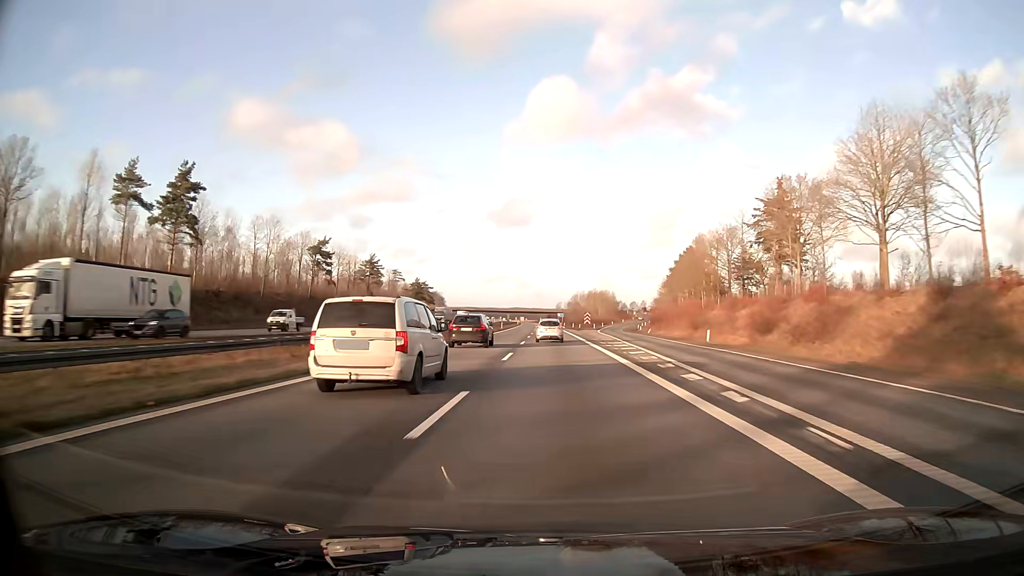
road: motorway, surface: asphalt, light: Day
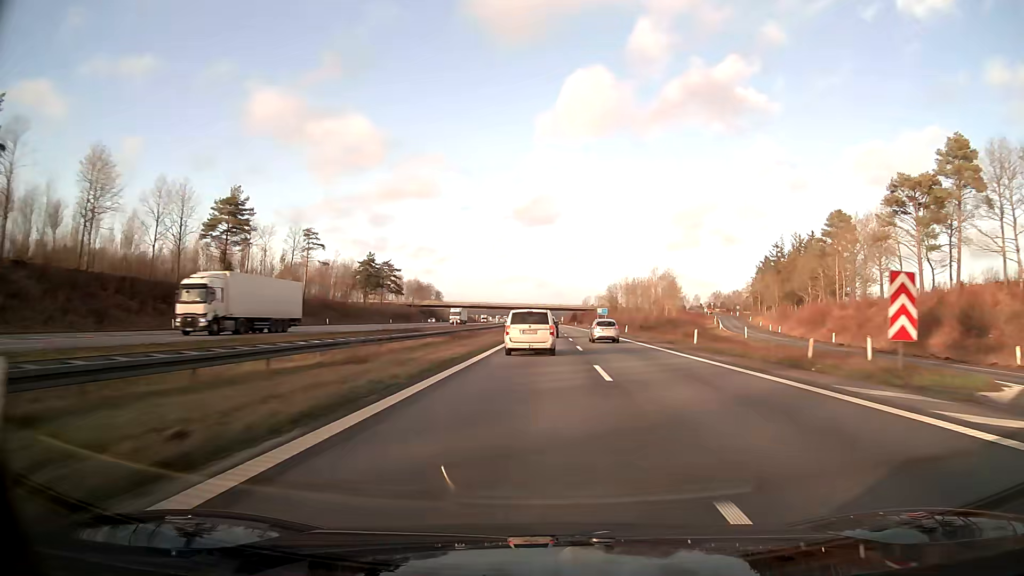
(-1.9, +99.2) m; -2°
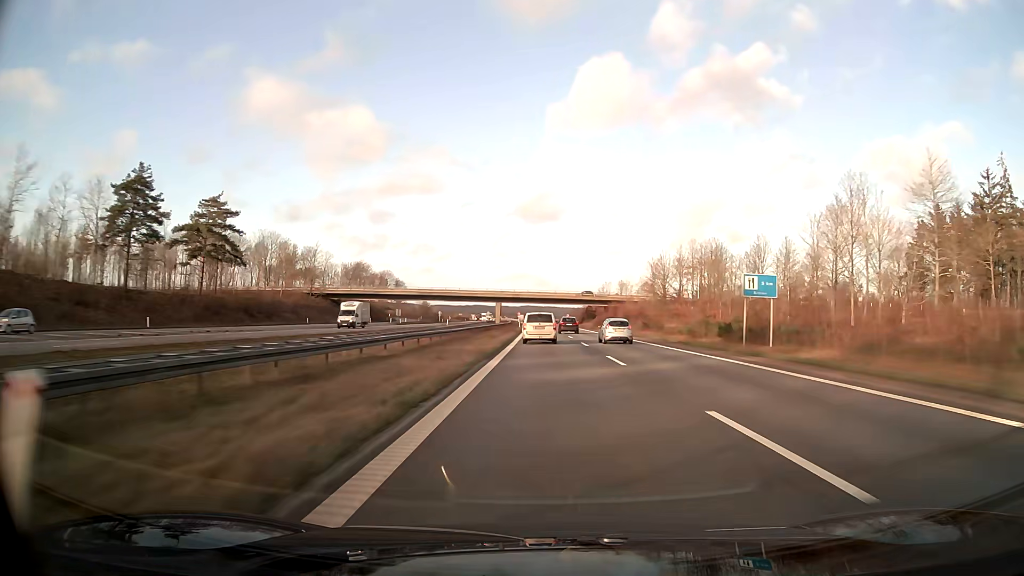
(+0.7, +101.6) m; 0°
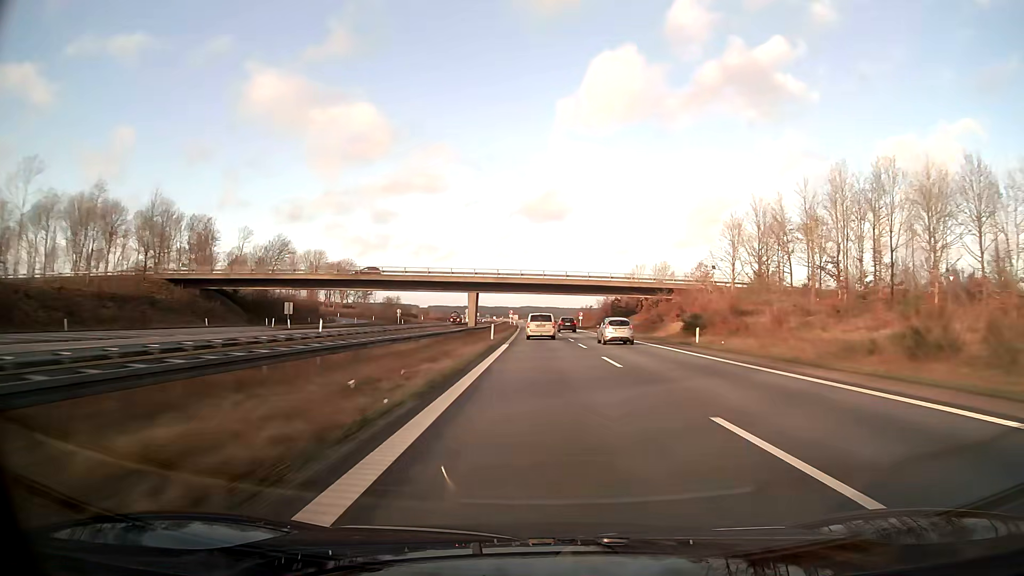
(+0.2, +61.4) m; 0°
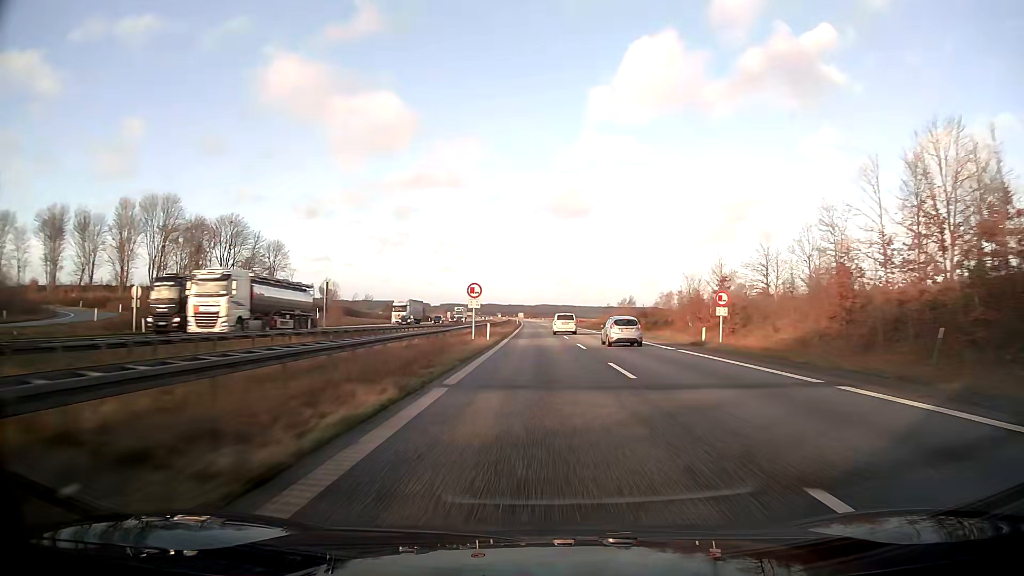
(-1.0, +102.8) m; 0°
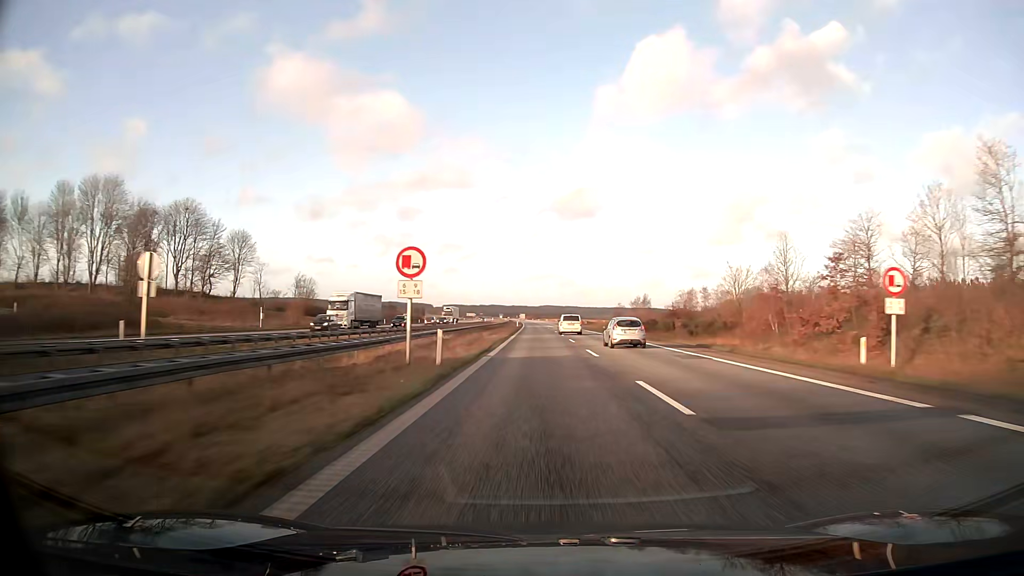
(-0.2, +20.6) m; -1°
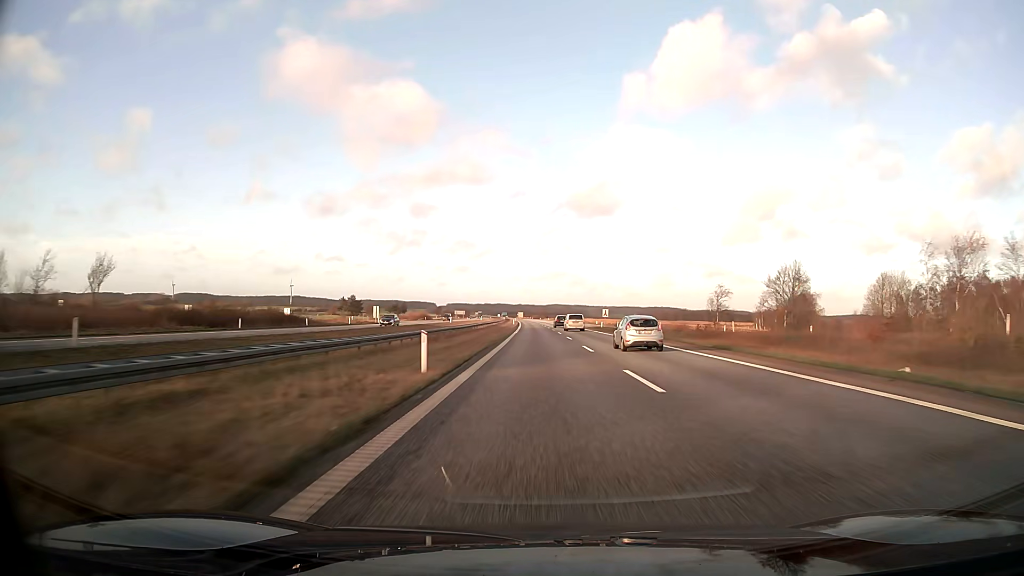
(-1.0, +103.0) m; -1°
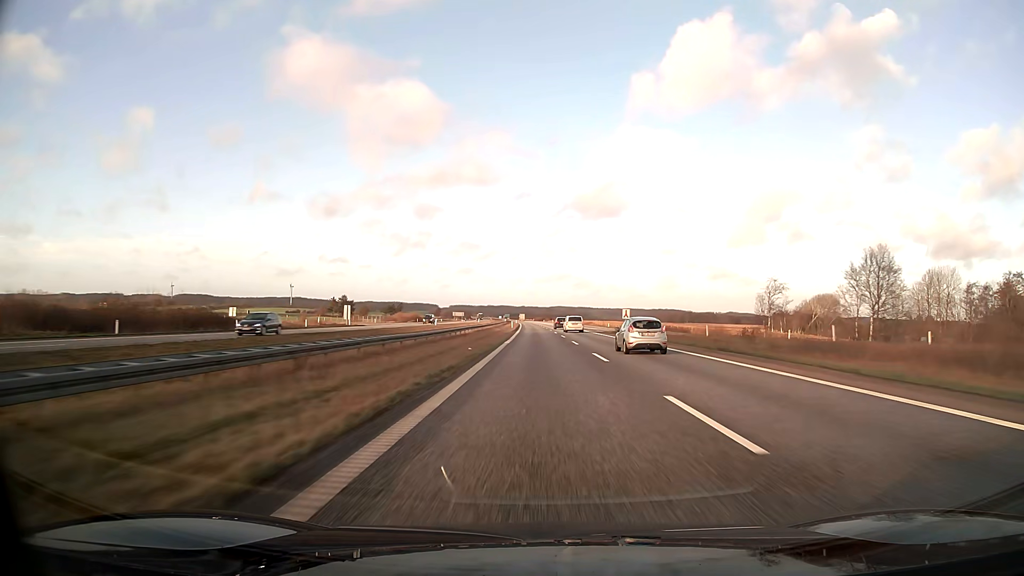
(0.0, +20.6) m; 0°
(0, +10) (0, +20) (0, +30) (0, +40) (0, +50) (0, +60) (0, +70) (-1, +80) (-1, +90) (-1, +100) m
